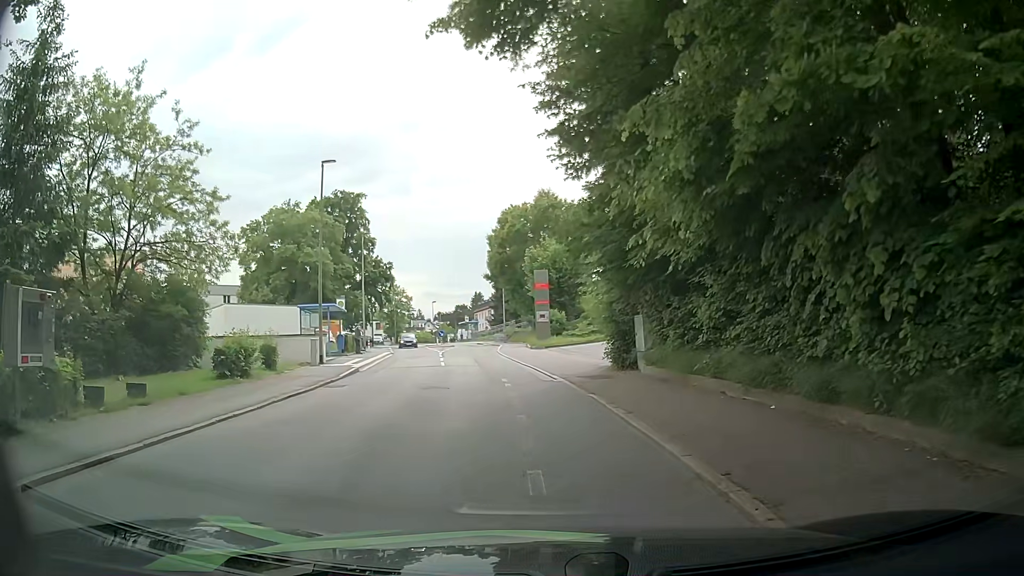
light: Day
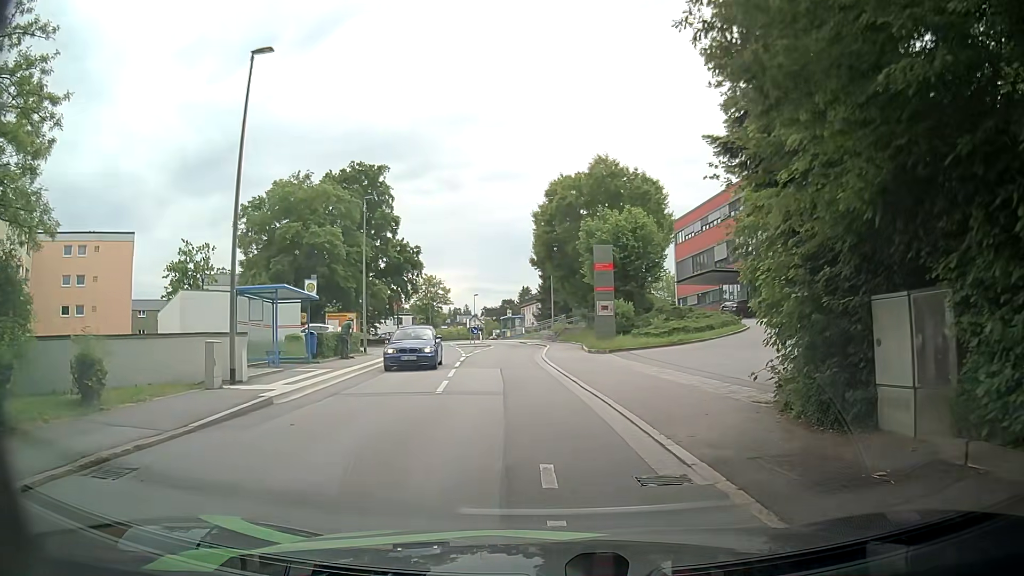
(-0.6, +11.7) m; -3°
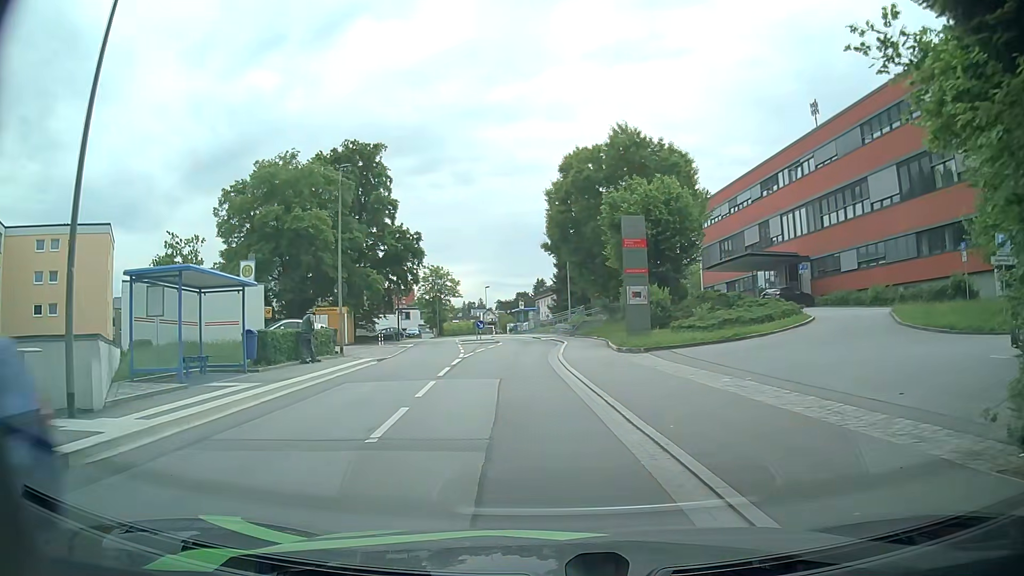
(-0.2, +6.5) m; -1°
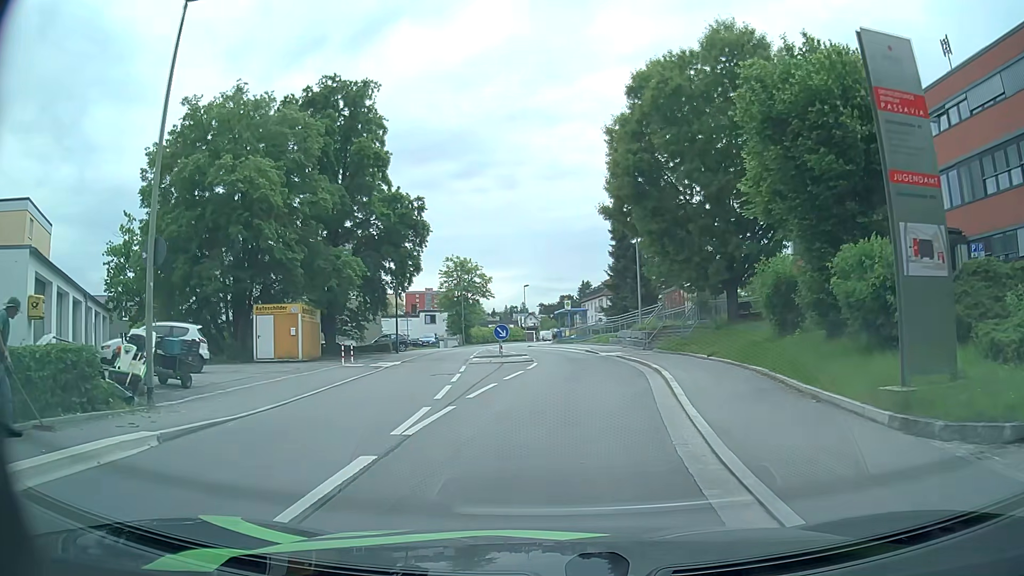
(-0.9, +17.3) m; -5°
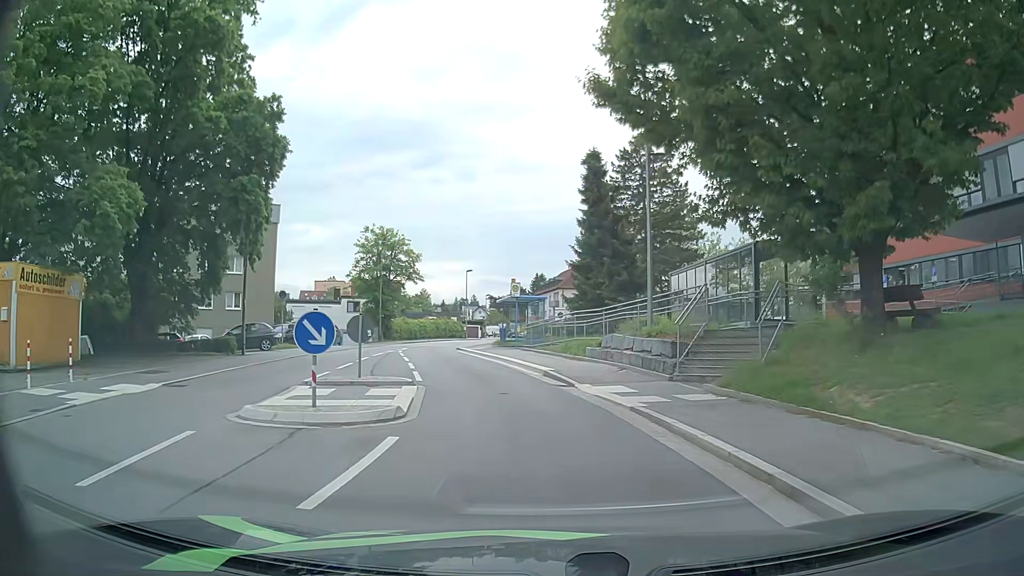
(+0.7, +17.1) m; +4°
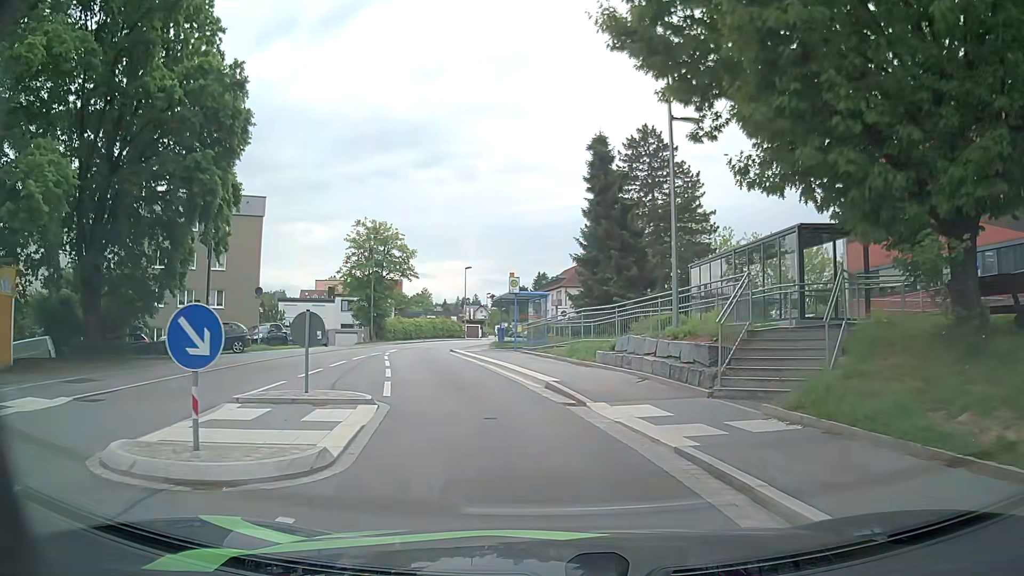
(0.0, +3.5) m; 0°
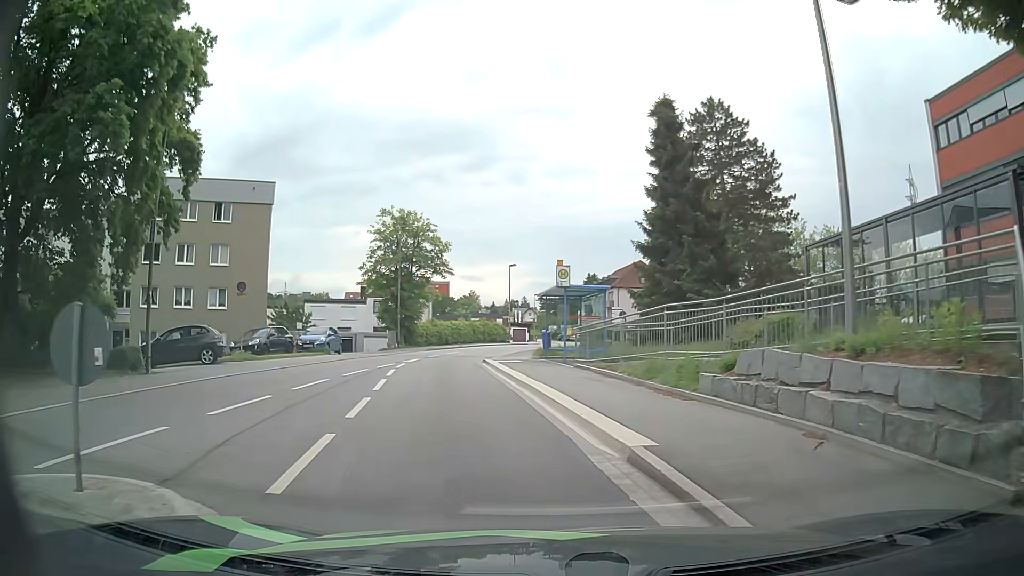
(-0.2, +7.1) m; -3°
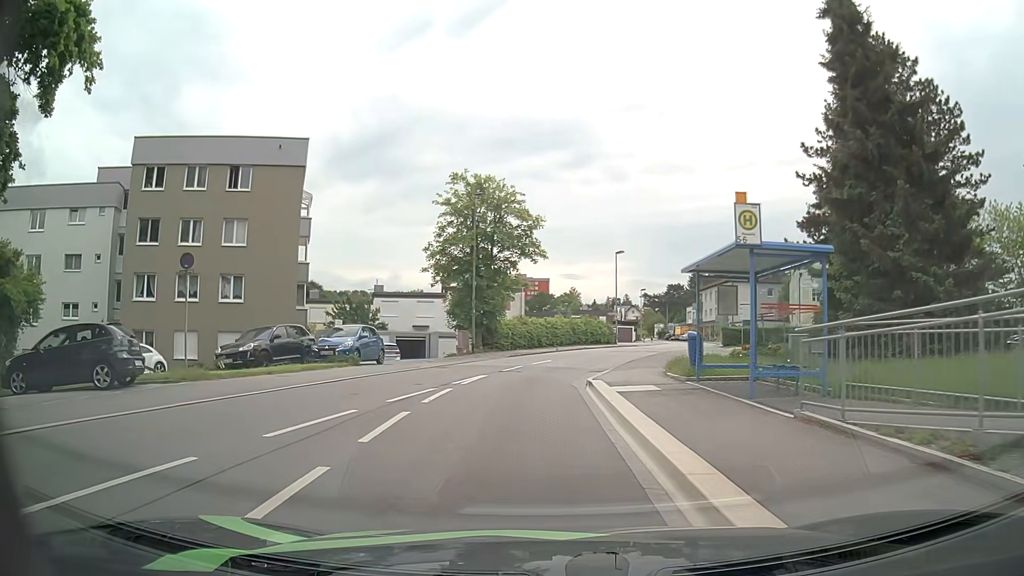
(-0.9, +11.2) m; -10°
(0, +10) (0, +20) (+2, +30) (+4, +39) (+8, +49) (+12, +58) (+15, +67) (+18, +77) (+20, +87) (+22, +97) m
